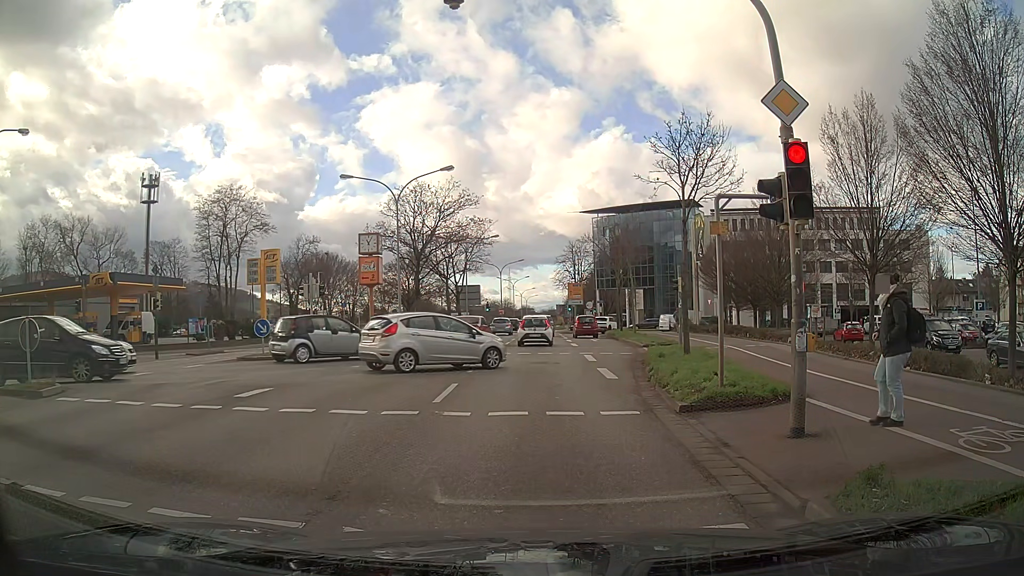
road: primary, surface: asphalt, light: Day
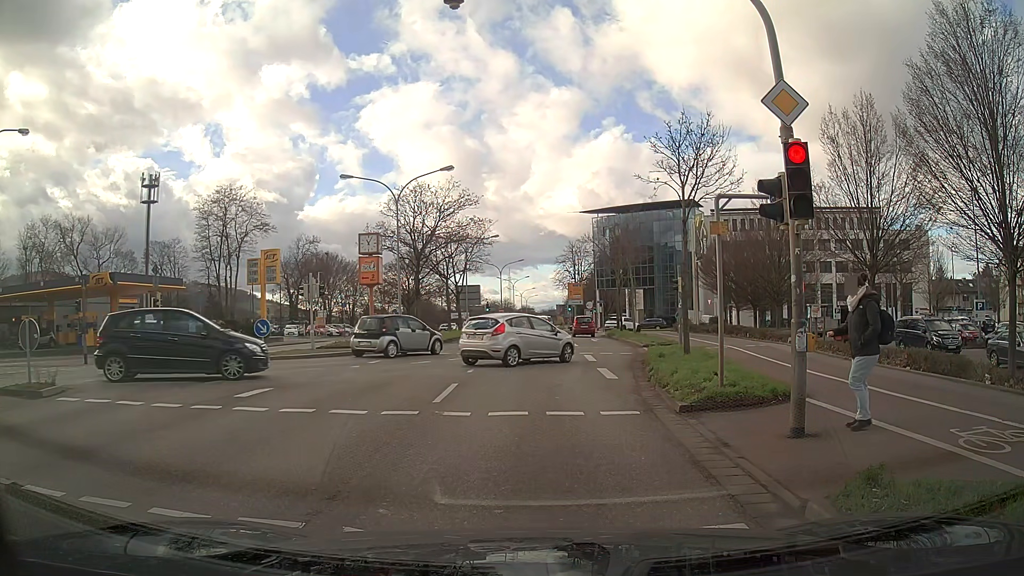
(0.0, 0.0) m; 0°
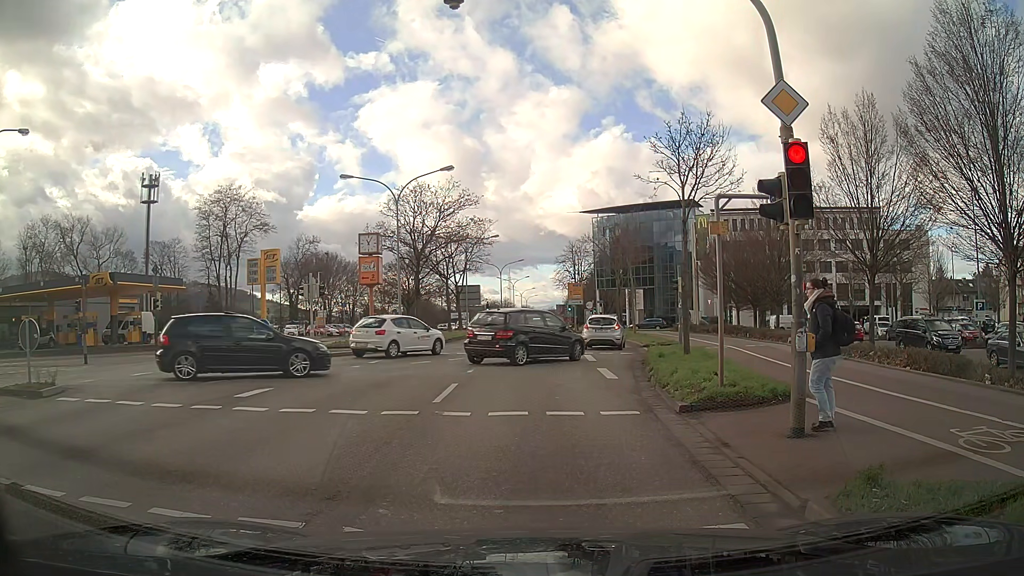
(0.0, 0.0) m; 0°
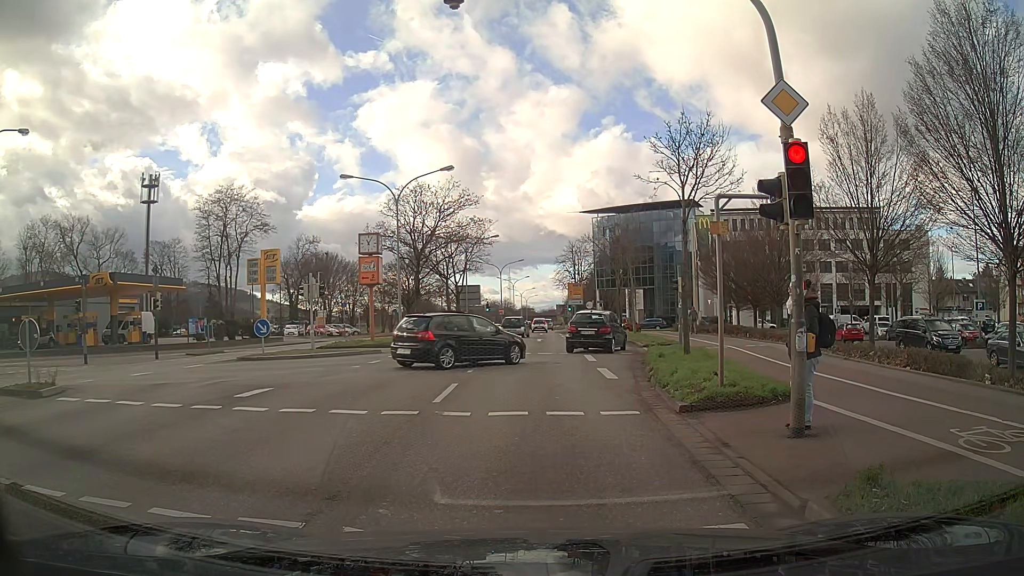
(0.0, 0.0) m; 0°
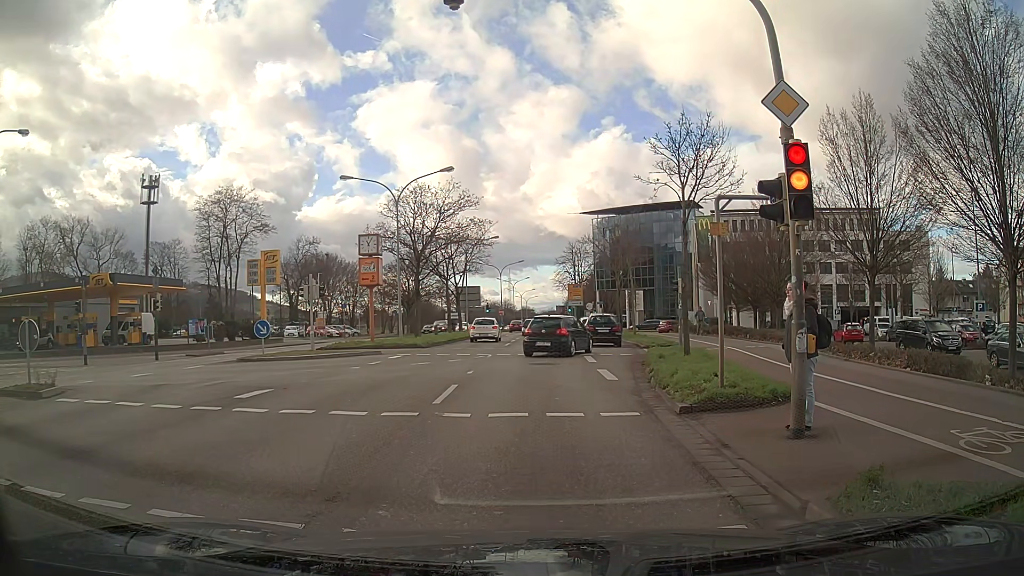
(0.0, 0.0) m; 0°
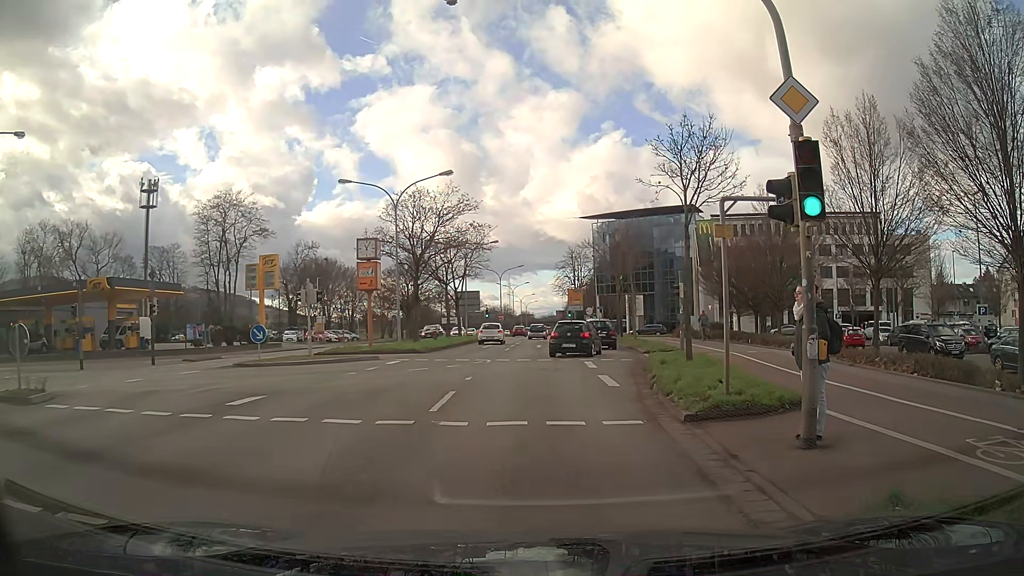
(0.0, +0.4) m; 0°
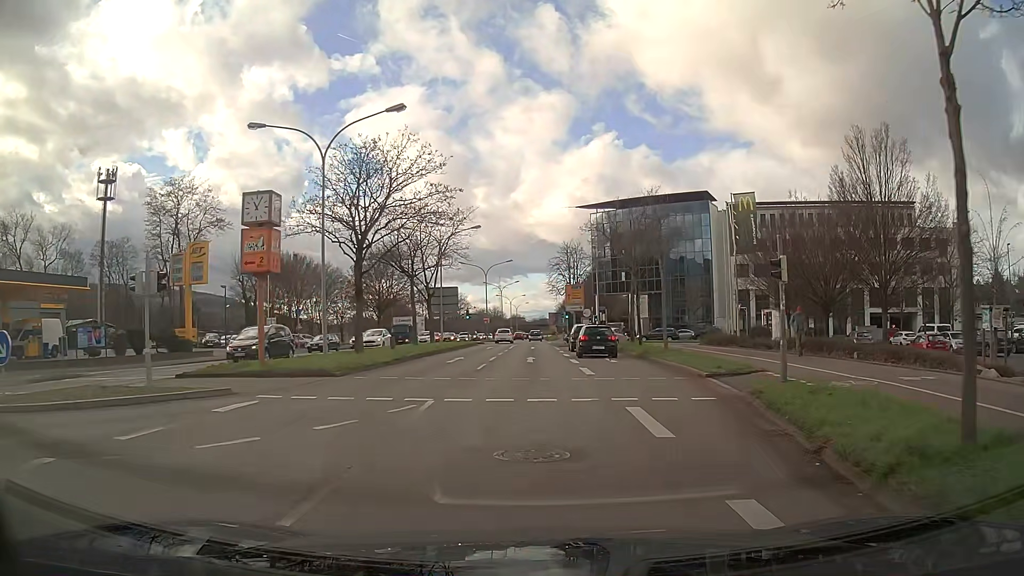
(+0.2, +13.0) m; +1°
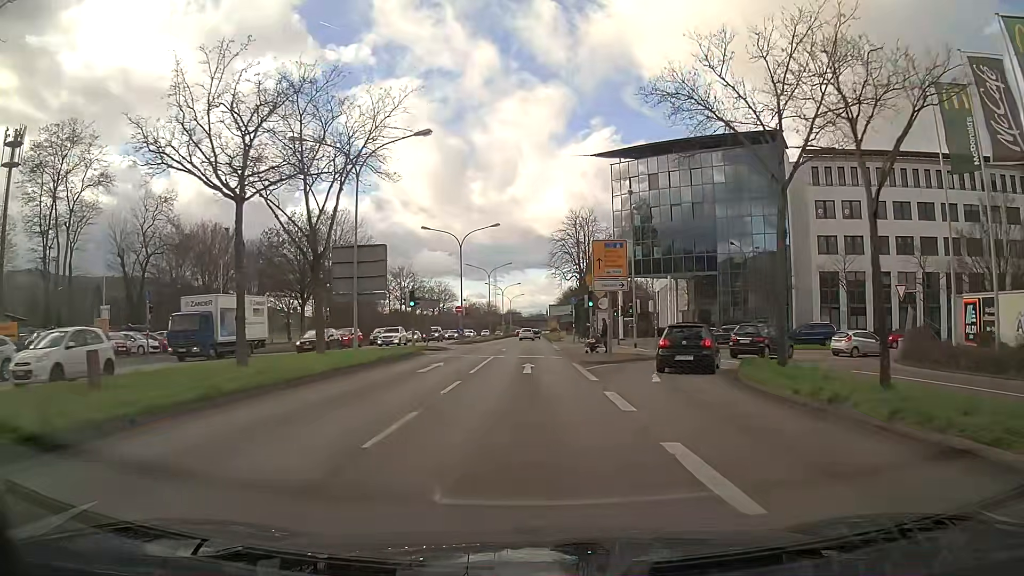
(+0.1, +27.4) m; +1°
(0, +10) (0, +20) (0, +30) (0, +40) (0, +50) (0, +60) (0, +70) (0, +80) (0, +90) (0, +100) m
